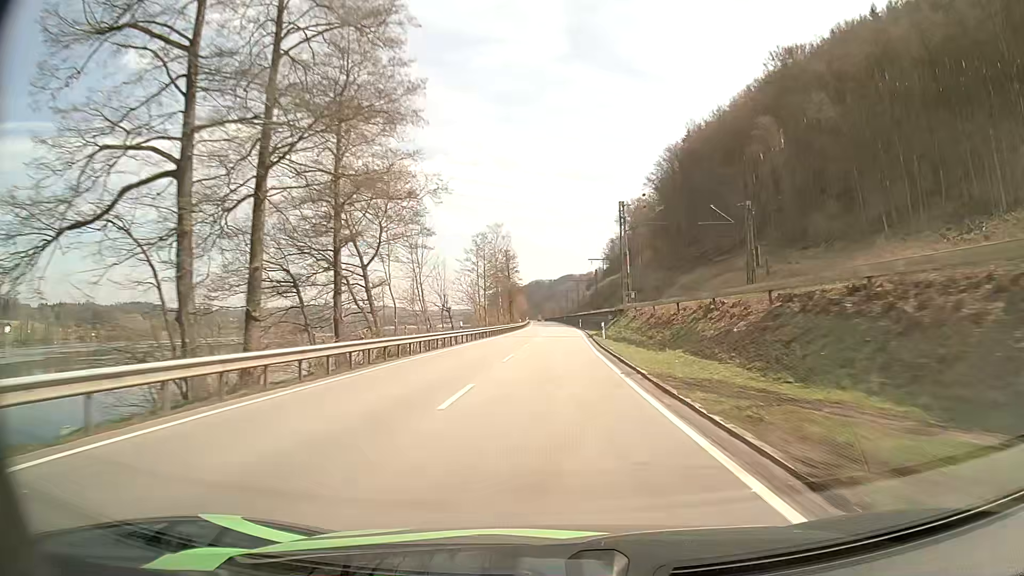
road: primary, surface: asphalt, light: Day
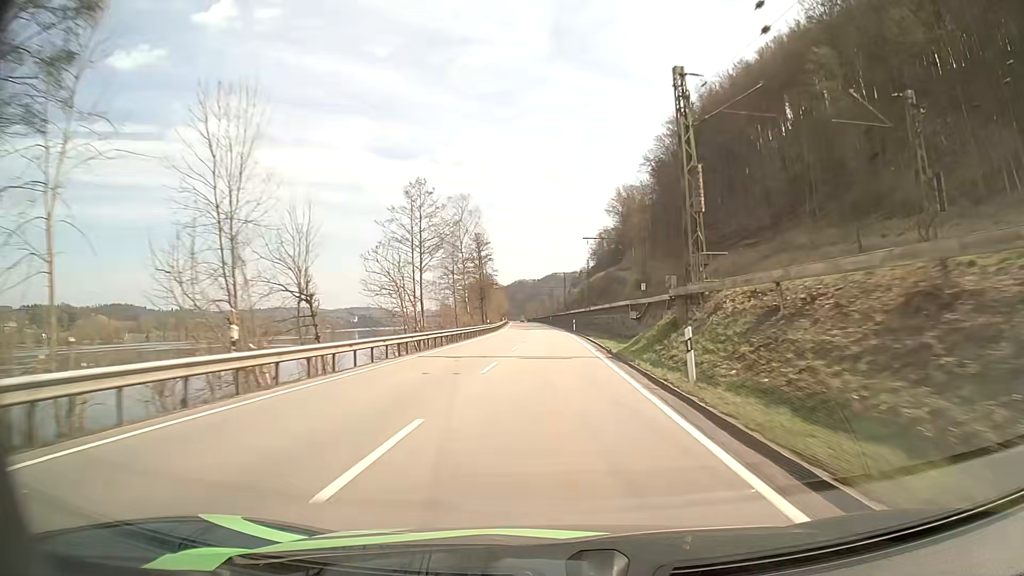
(+0.5, +29.2) m; +2°
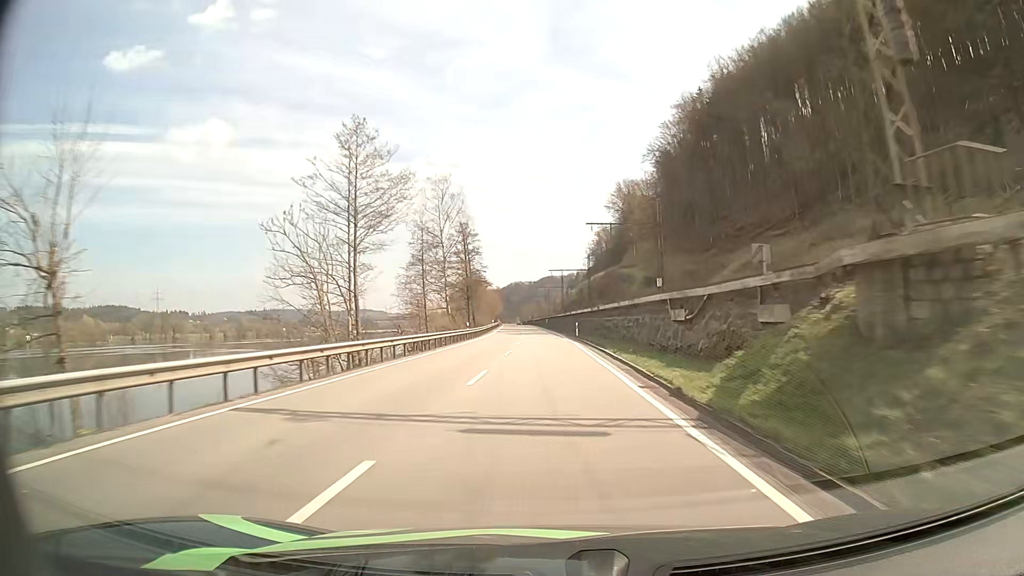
(0.0, +14.6) m; 0°
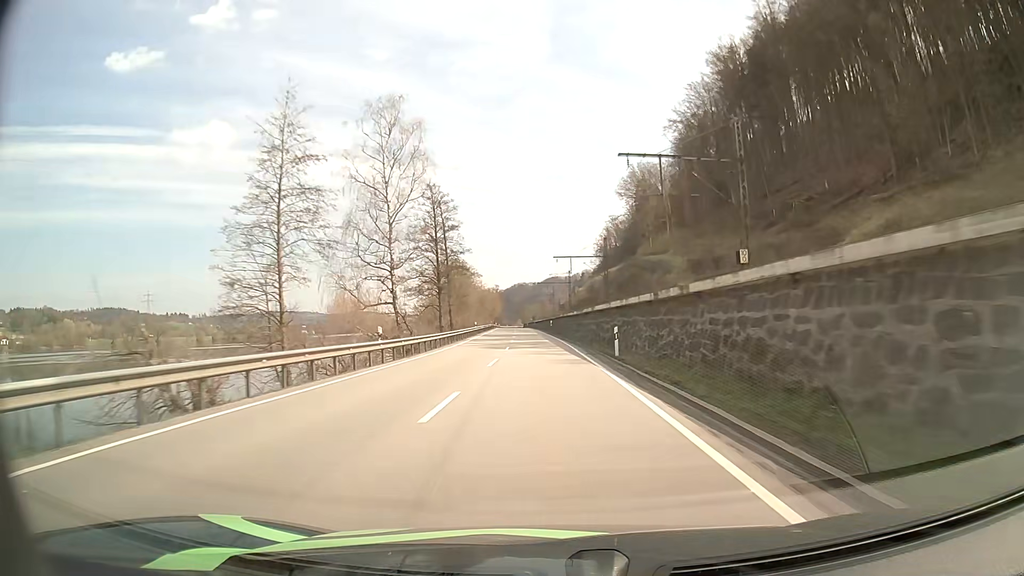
(0.0, +29.2) m; 0°
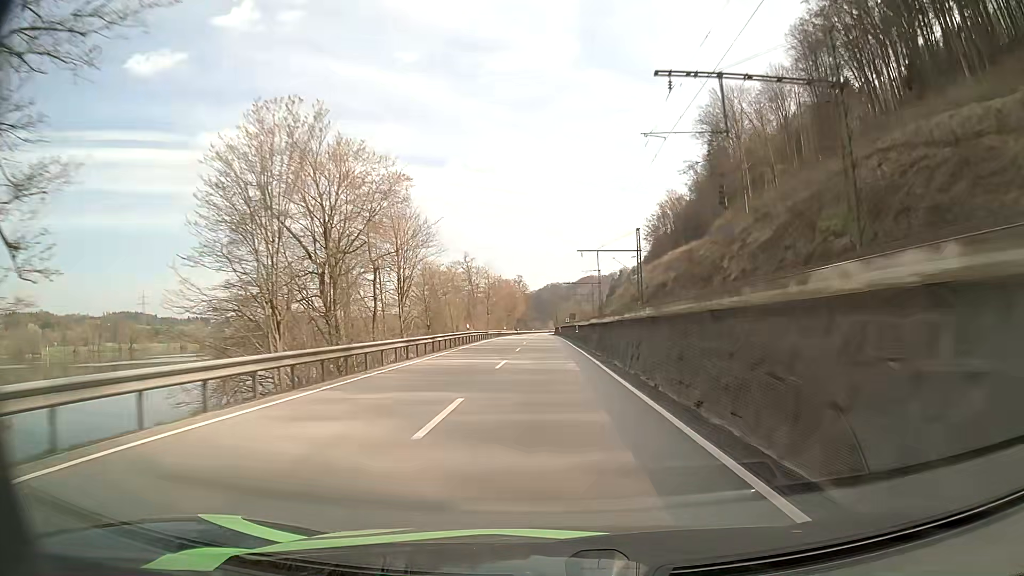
(-1.9, +73.1) m; -3°
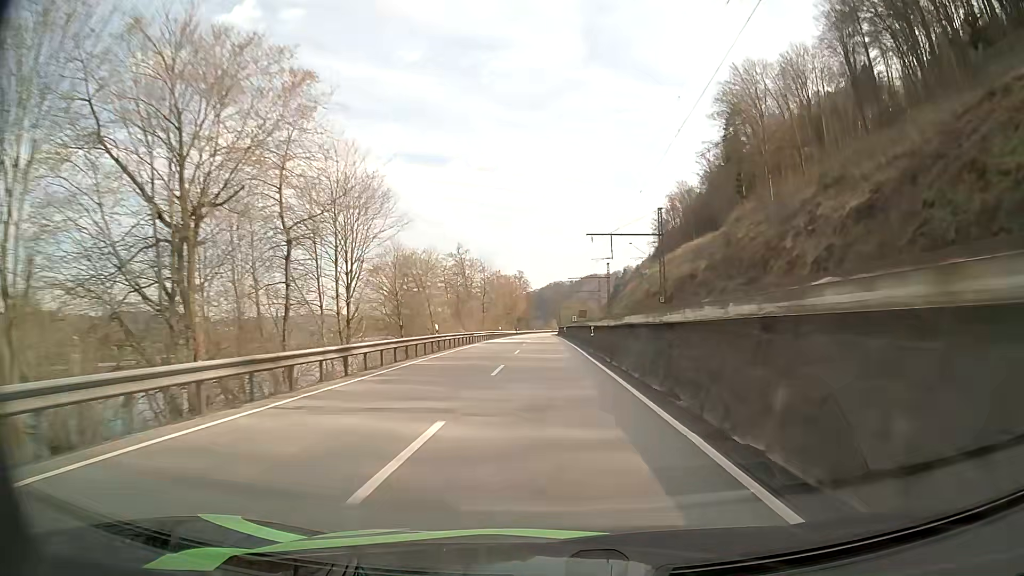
(0.0, +14.5) m; 0°
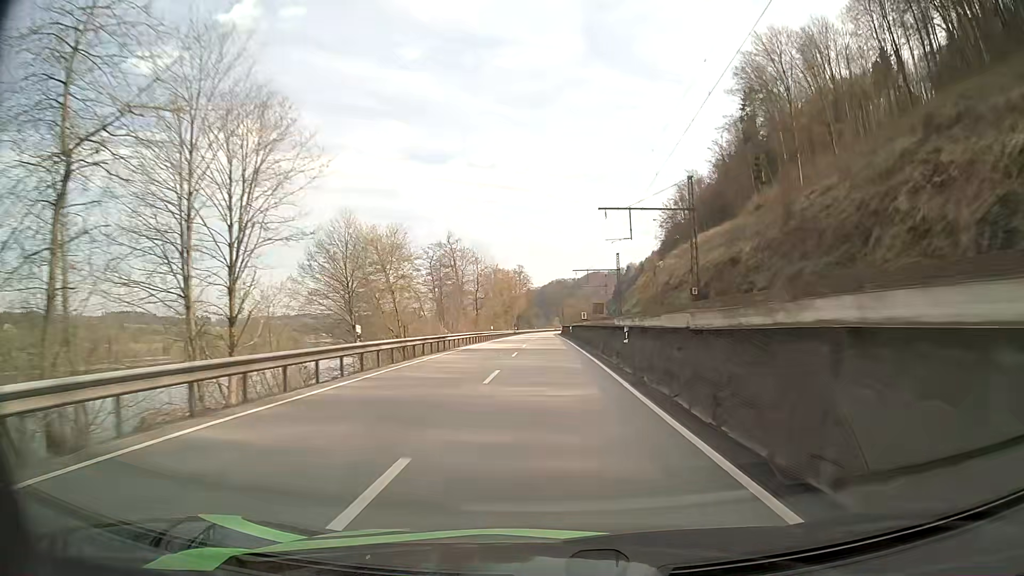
(0.0, +14.5) m; 0°
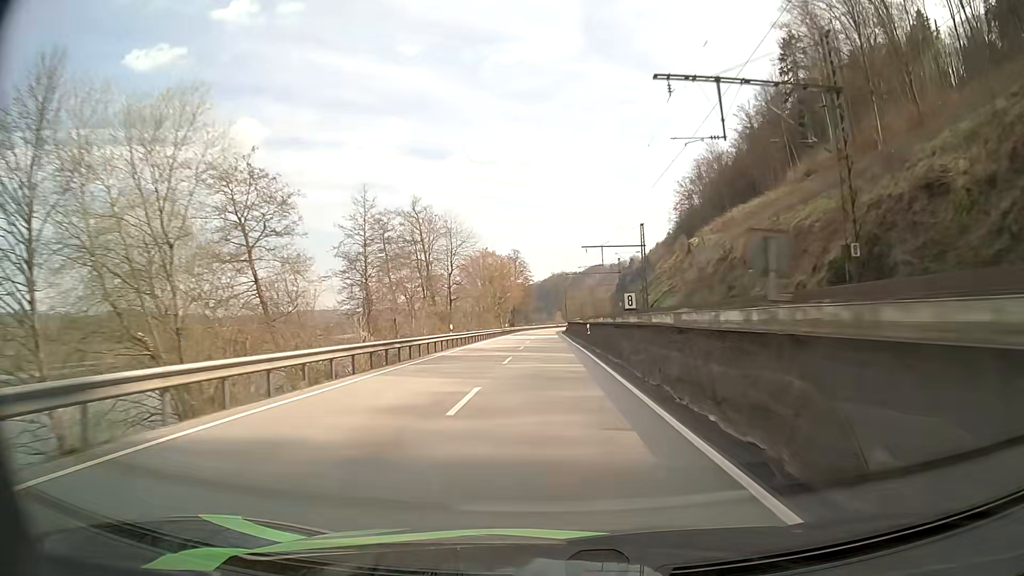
(0.0, +28.8) m; 0°
(0, +10) (0, +20) (0, +30) (0, +40) (0, +50) (0, +60) (0, +70) (0, +80) (0, +90) (0, +100) m
